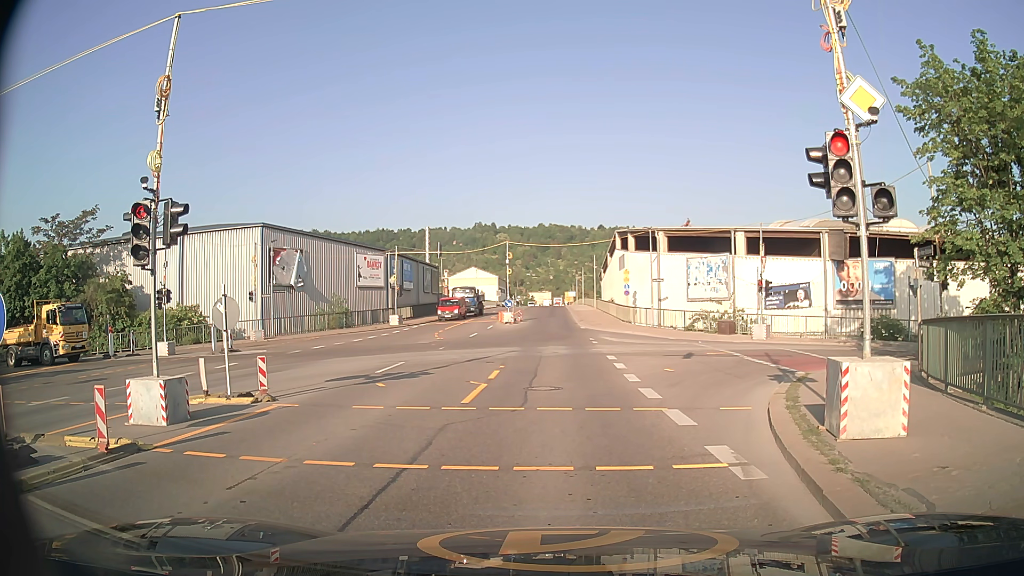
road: secondary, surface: asphalt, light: Day
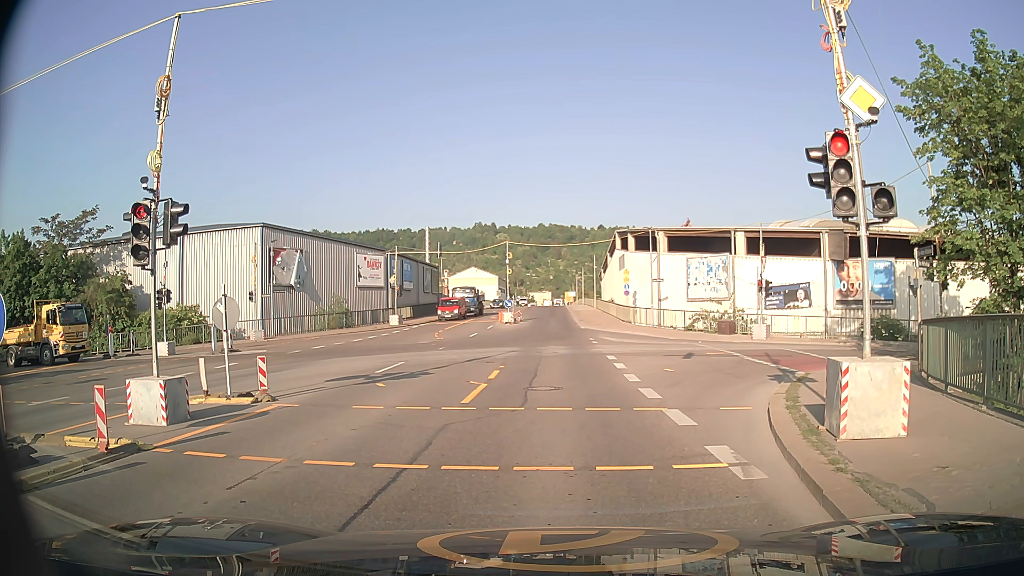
(0.0, 0.0) m; 0°
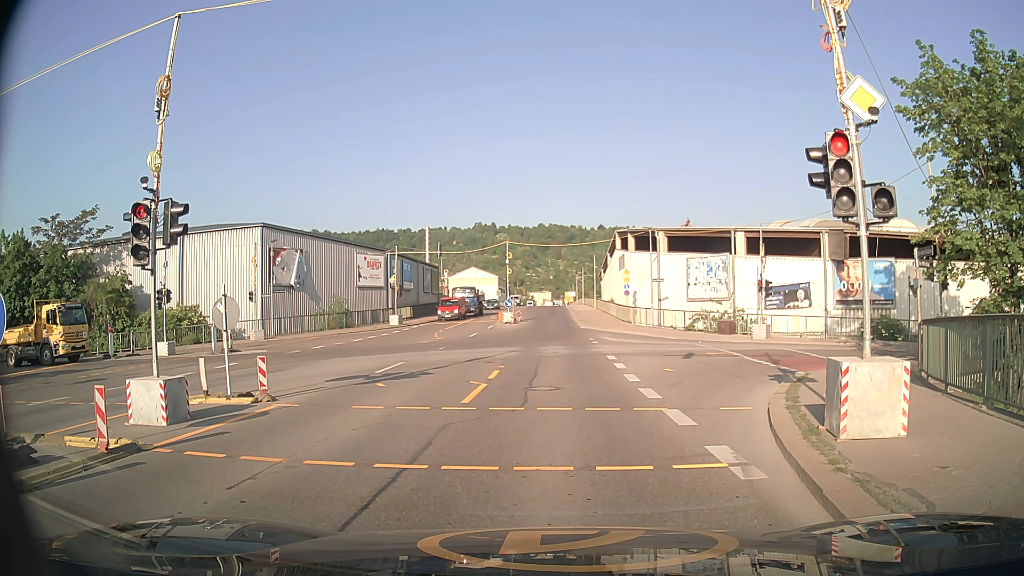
(0.0, 0.0) m; 0°
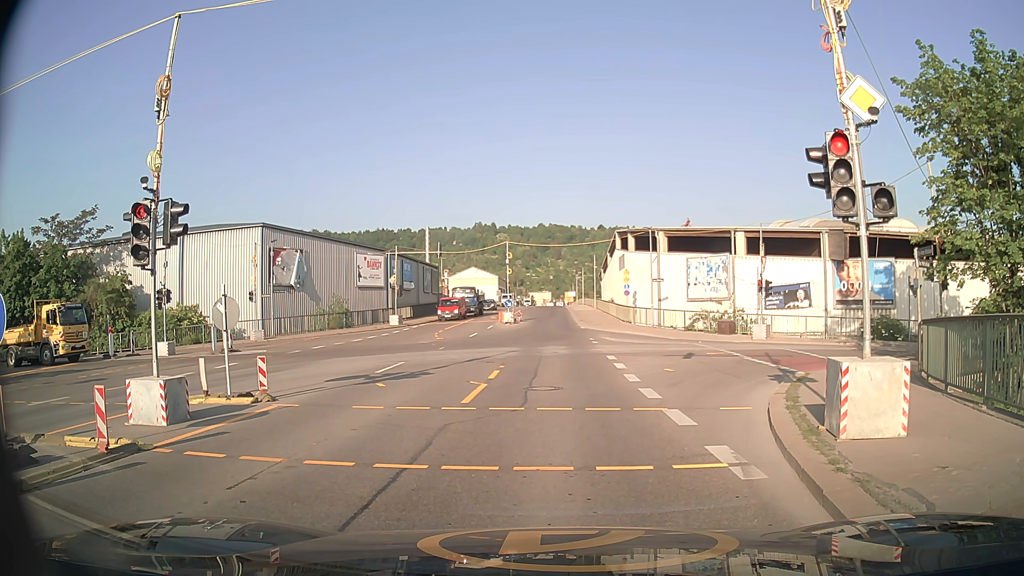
(0.0, 0.0) m; 0°
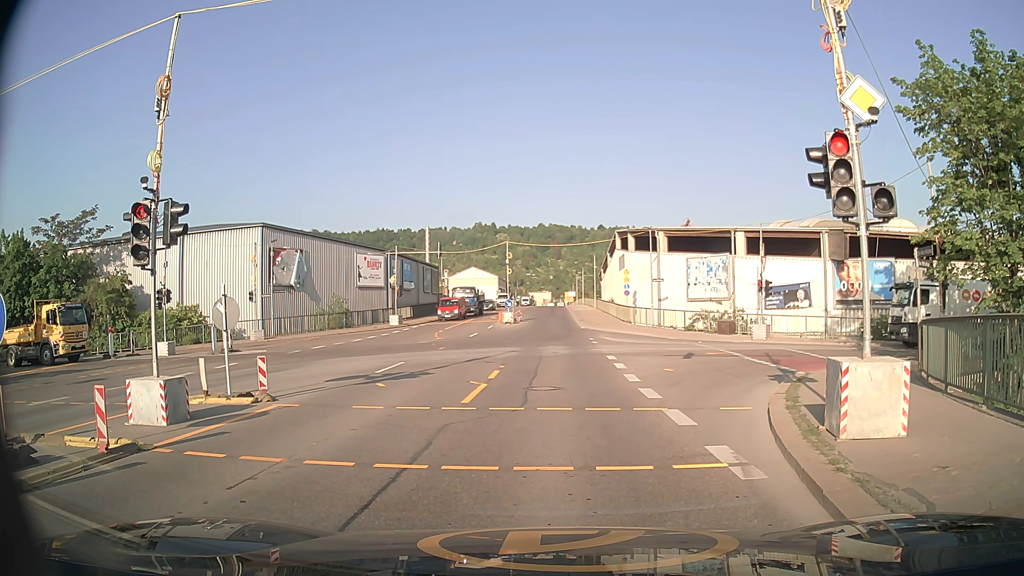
(0.0, 0.0) m; 0°
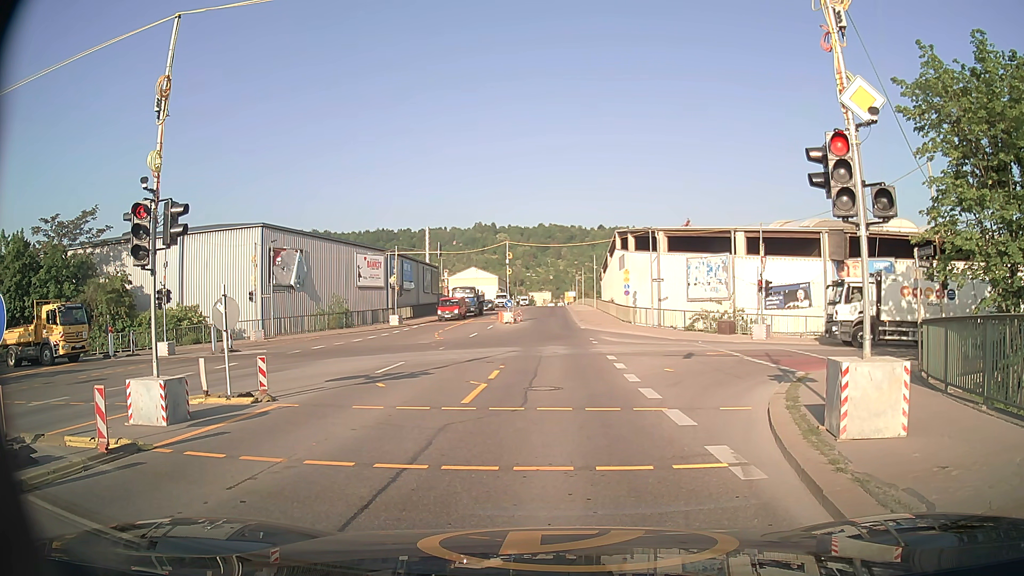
(0.0, 0.0) m; 0°
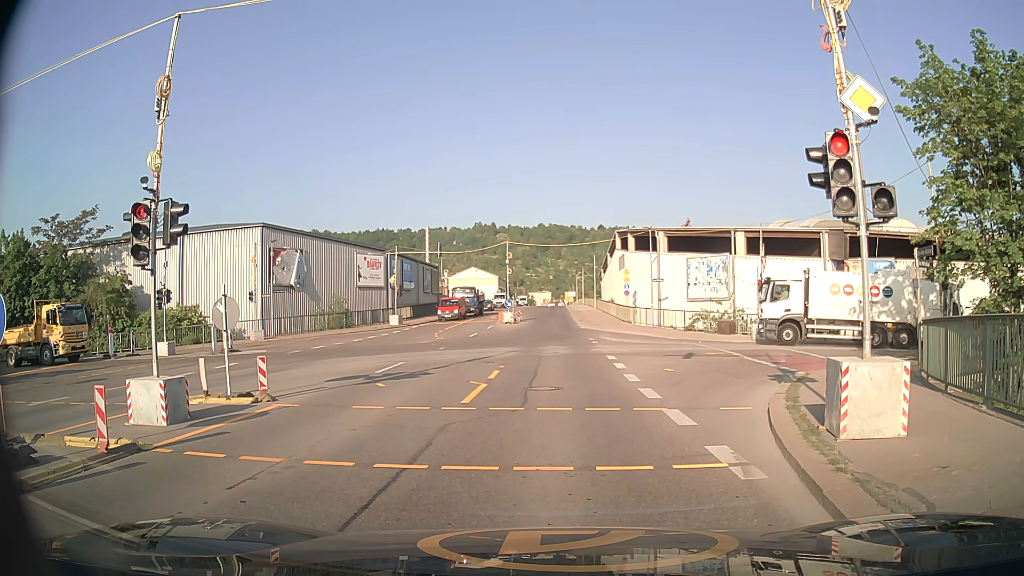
(0.0, 0.0) m; 0°
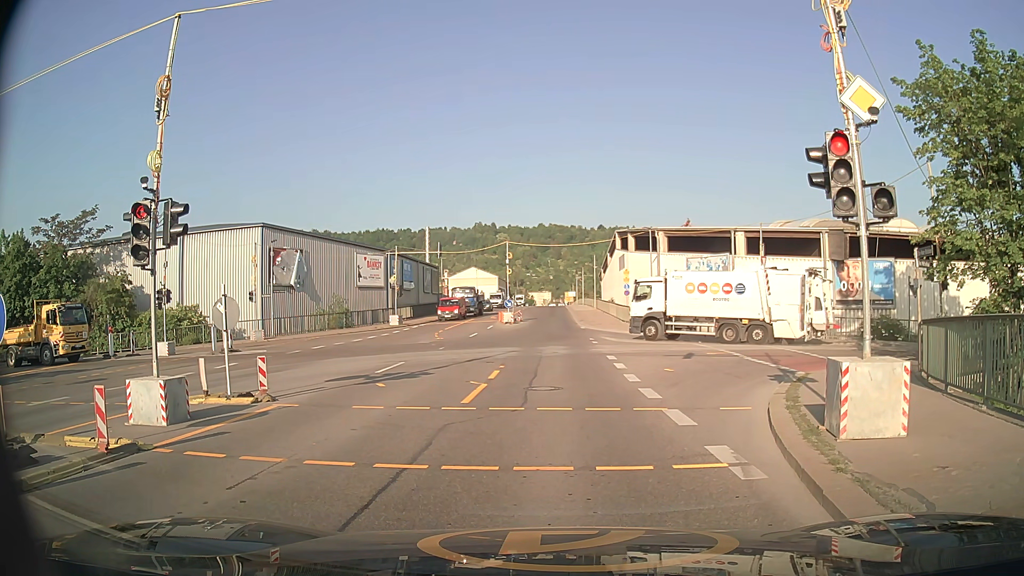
(0.0, 0.0) m; 0°
(0, +10) (0, +20) (0, +30) (0, +40) (0, +50) (+1, +60) (+1, +70) (+1, +80) (+1, +90) (+1, +100) m
